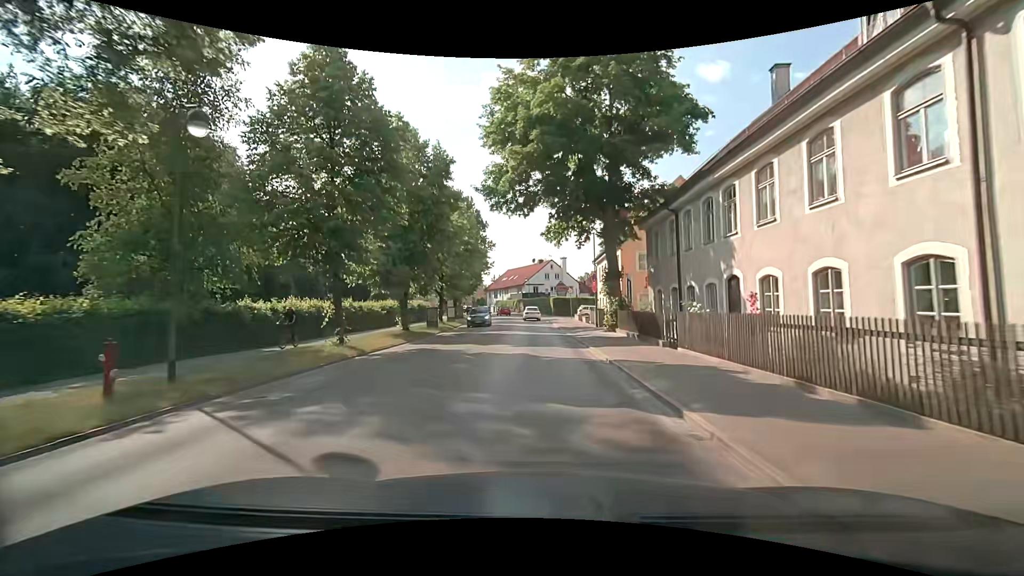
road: tertiary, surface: asphalt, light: Day
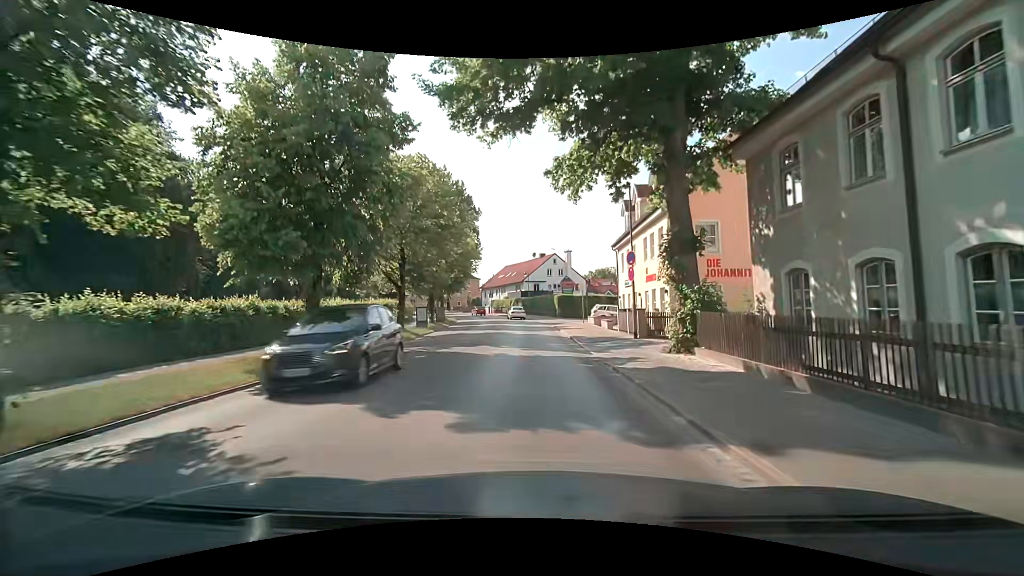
(-0.1, +12.5) m; 0°
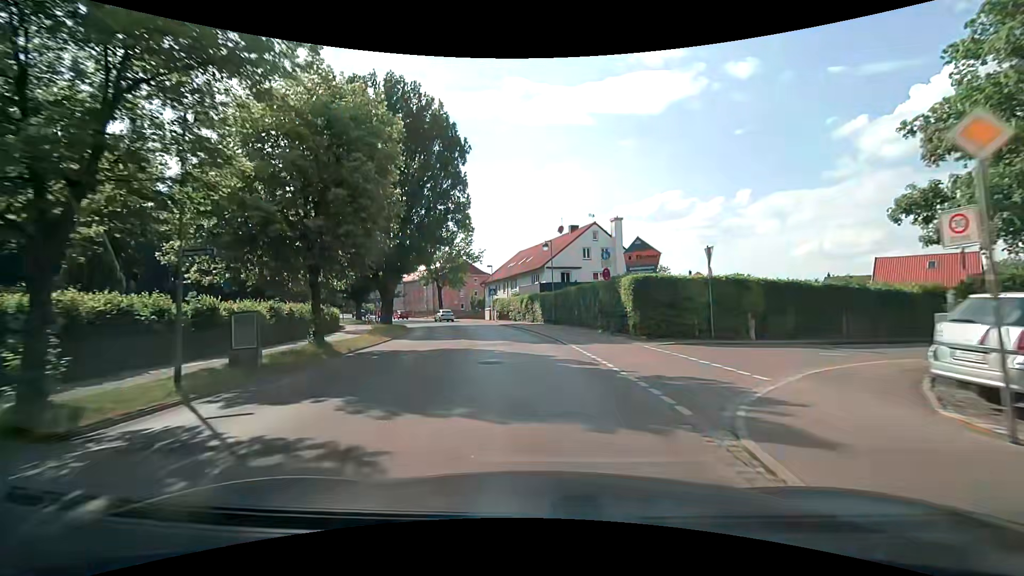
(-0.4, +33.8) m; -2°
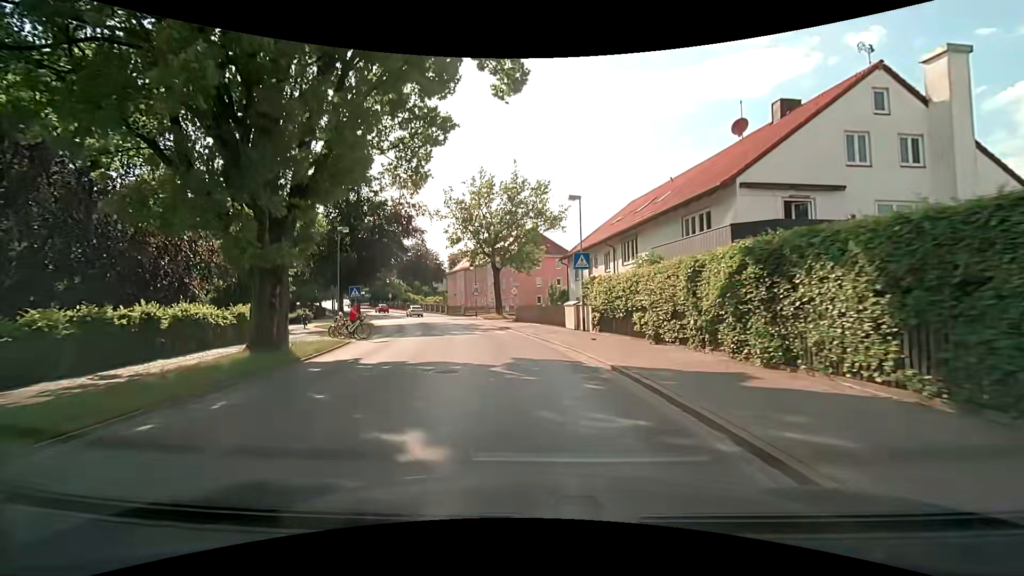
(-2.8, +32.6) m; -11°
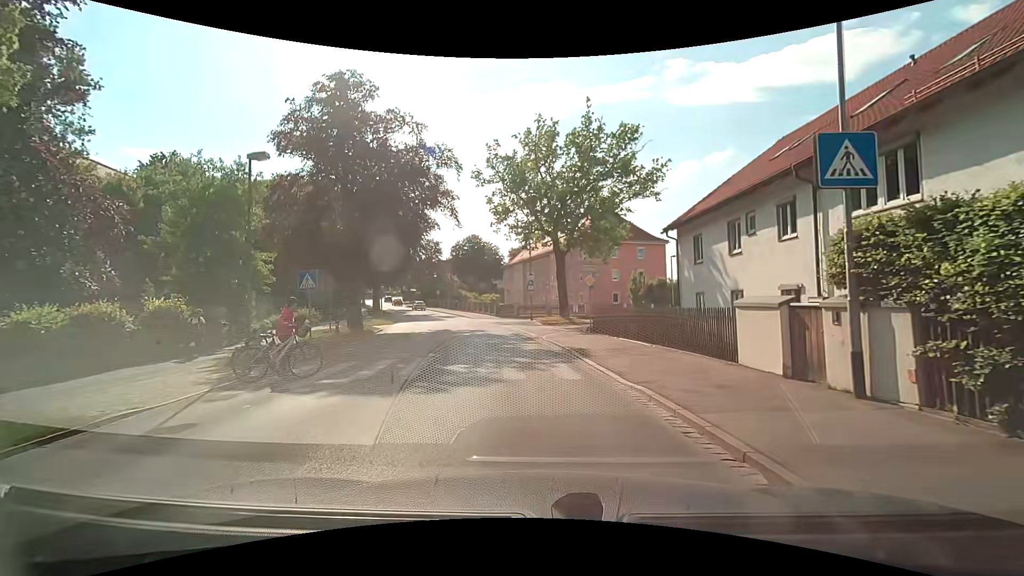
(-0.8, +14.5) m; -6°
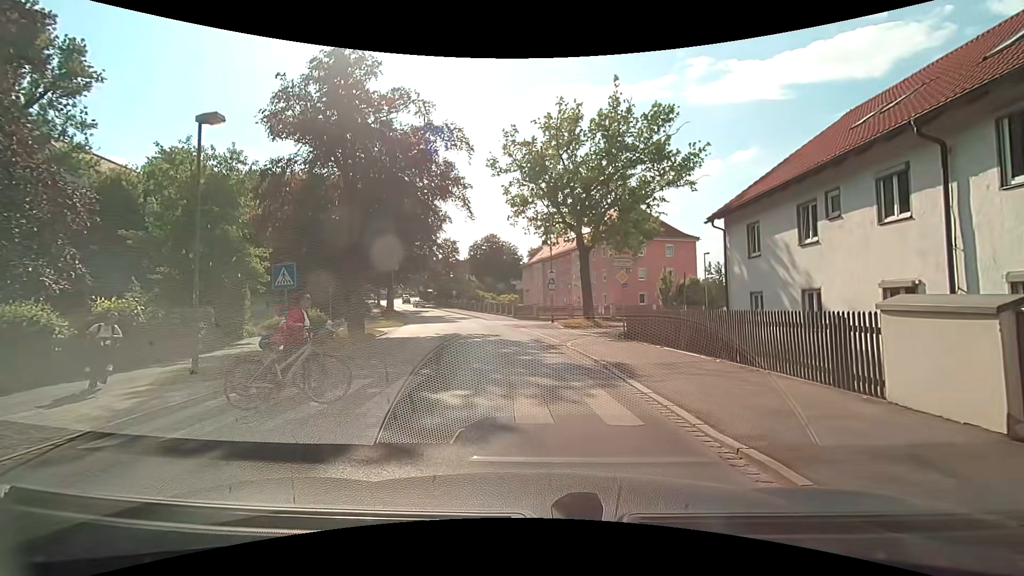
(-0.1, +3.1) m; -4°
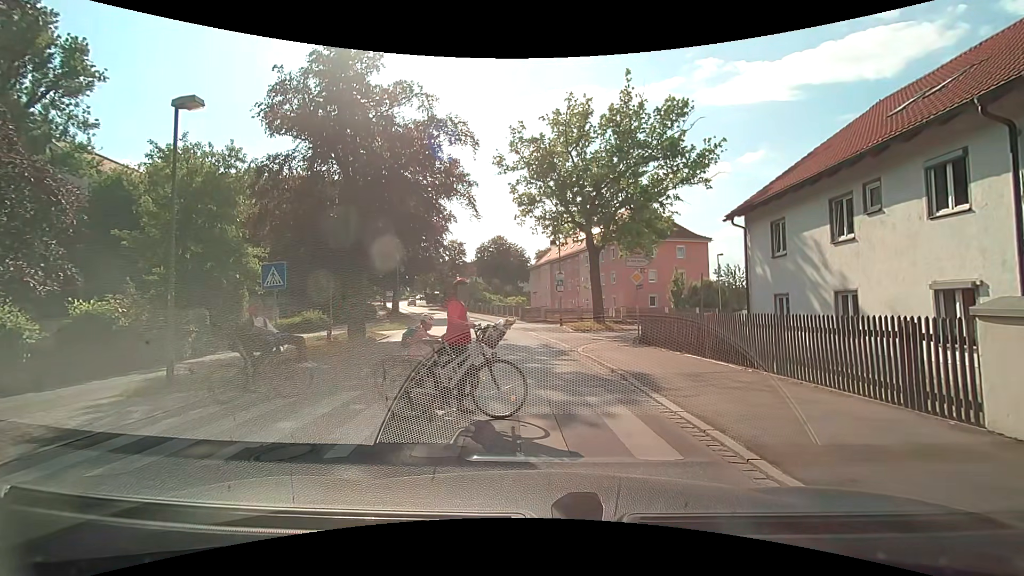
(0.0, +1.1) m; +1°
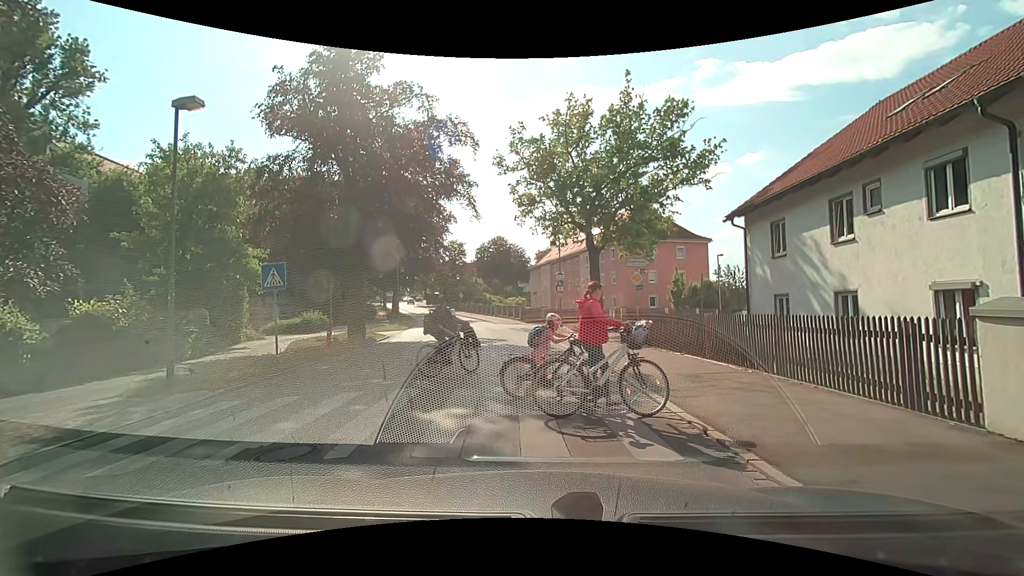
(0.0, 0.0) m; 0°
